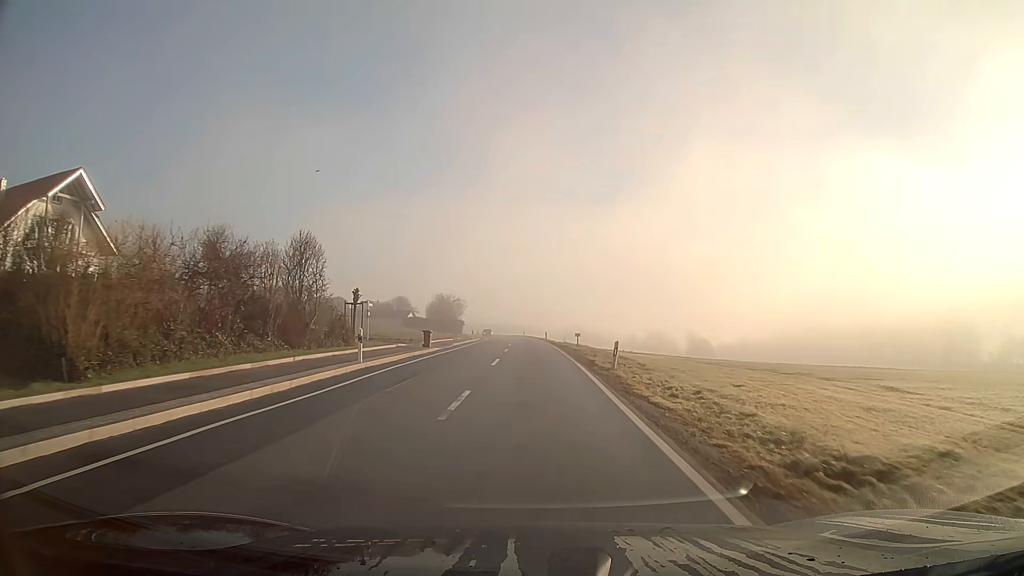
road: secondary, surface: asphalt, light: Day
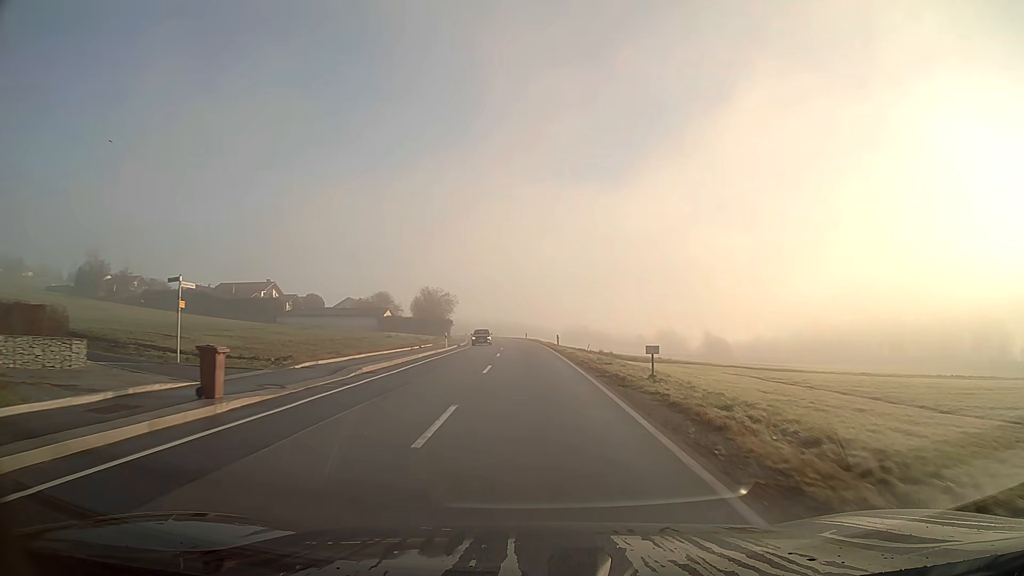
(-0.1, +26.4) m; -1°
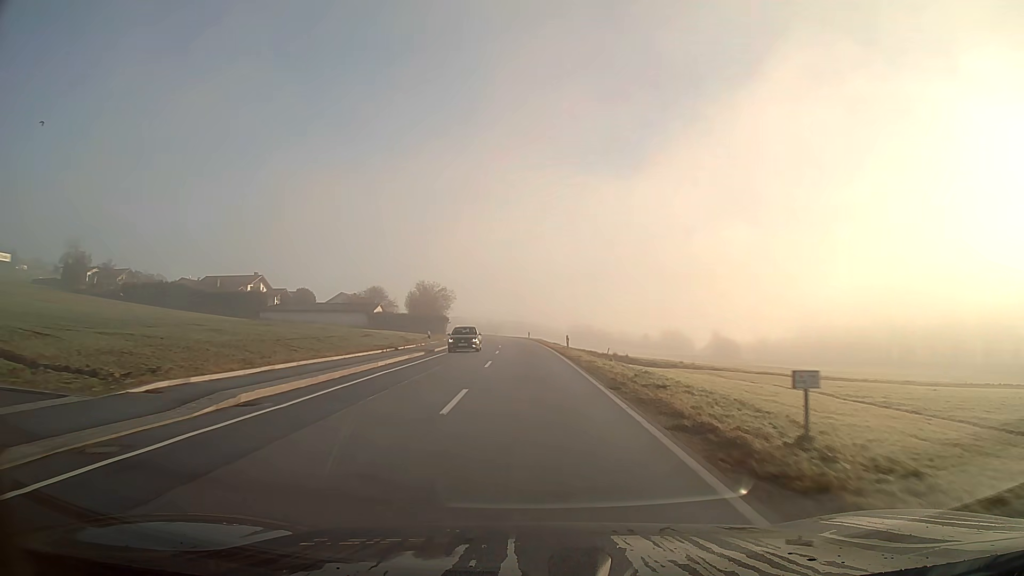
(0.0, +9.7) m; 0°
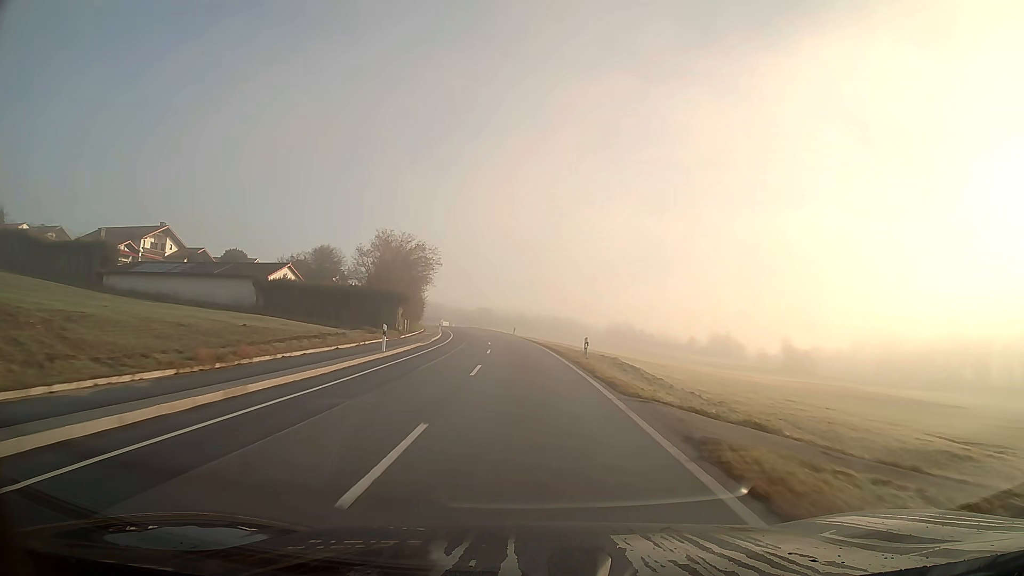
(-1.3, +54.0) m; -3°
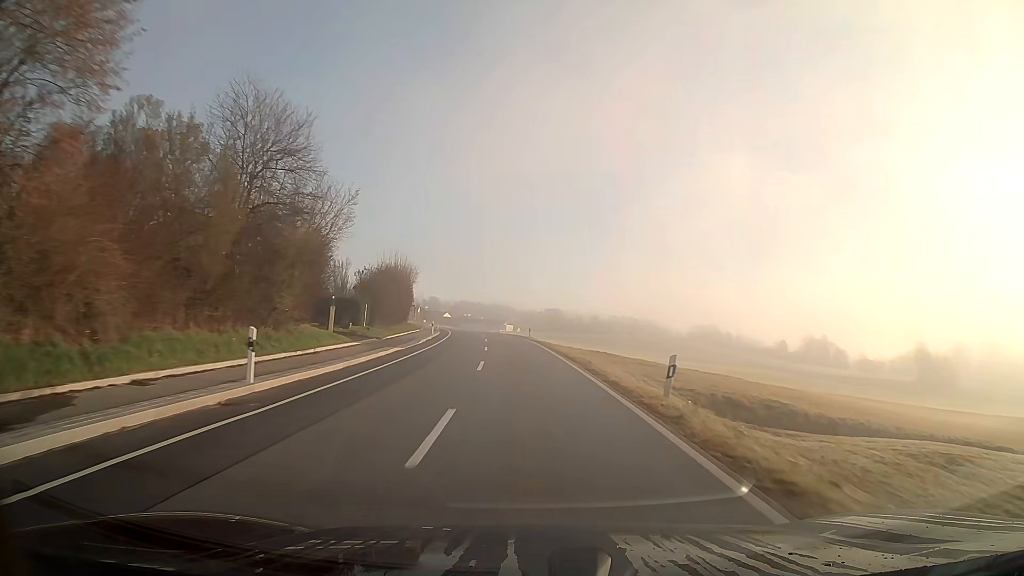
(-3.0, +59.2) m; -6°
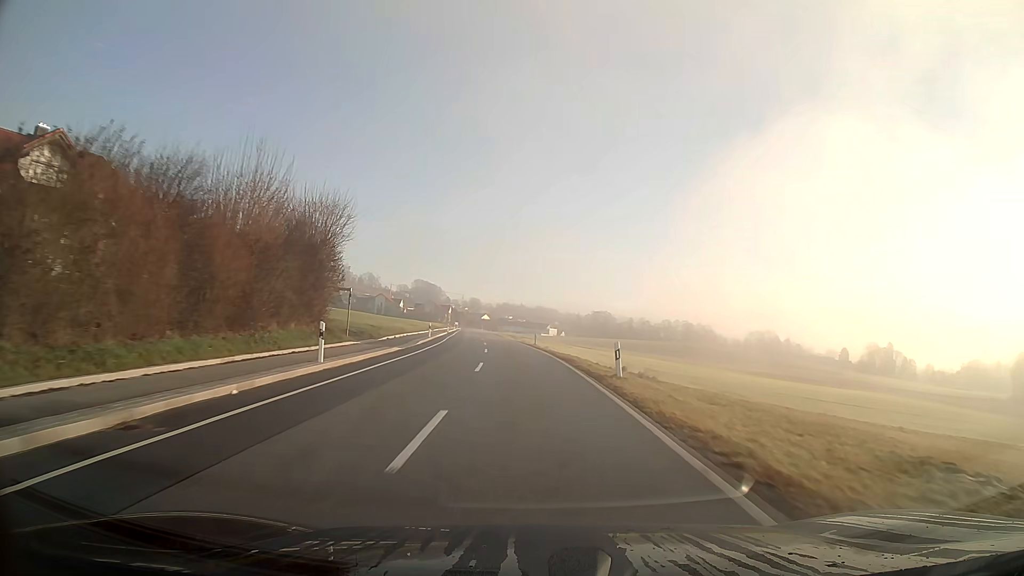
(-1.2, +36.7) m; -4°
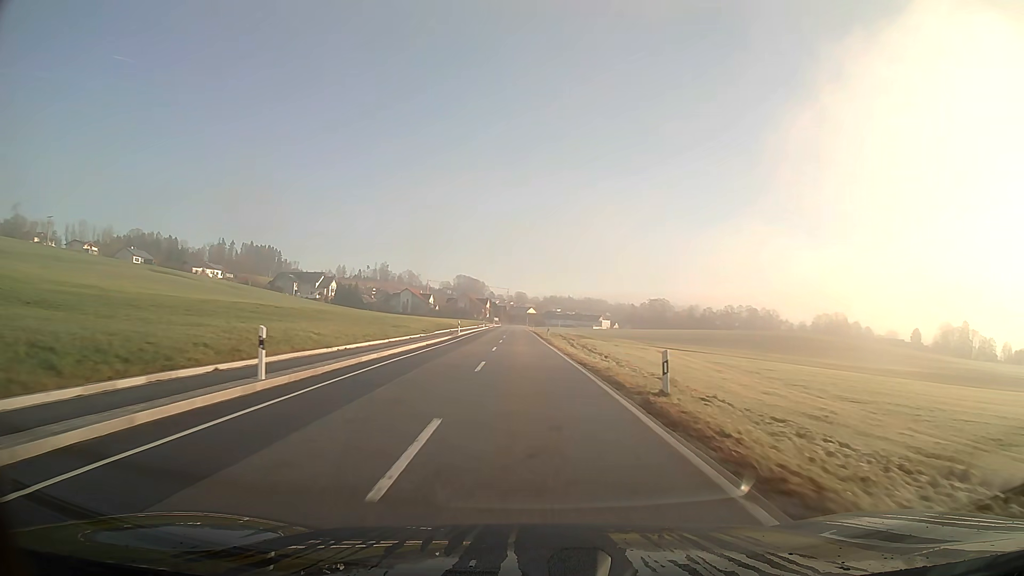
(-1.2, +37.4) m; -4°
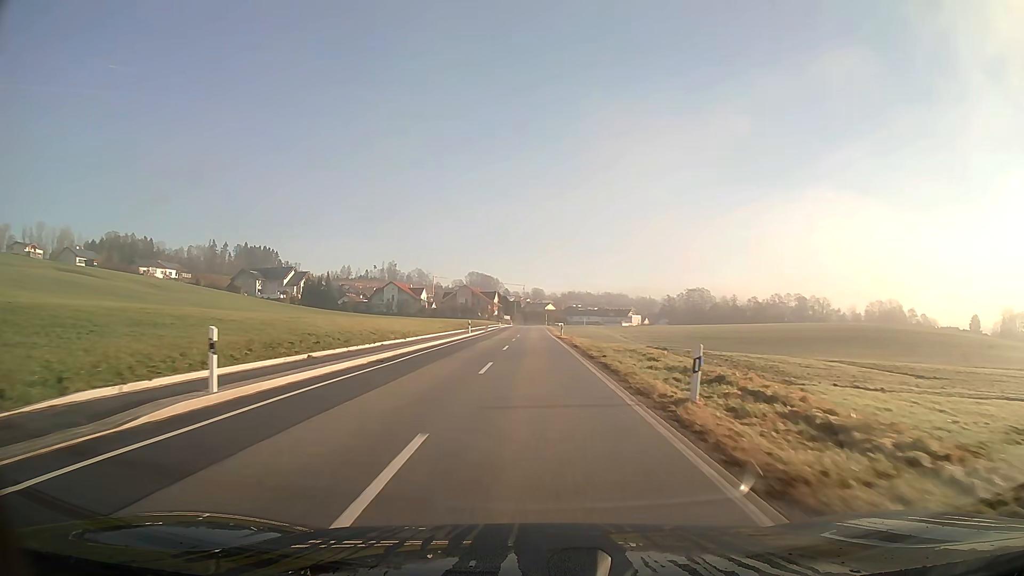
(-0.8, +49.5) m; -1°
